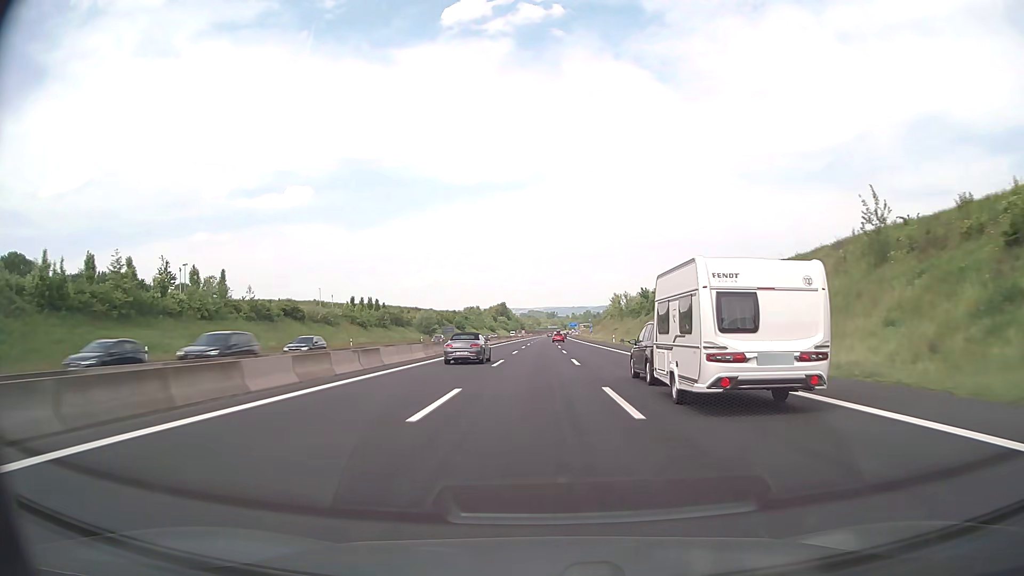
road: motorway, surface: asphalt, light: Day
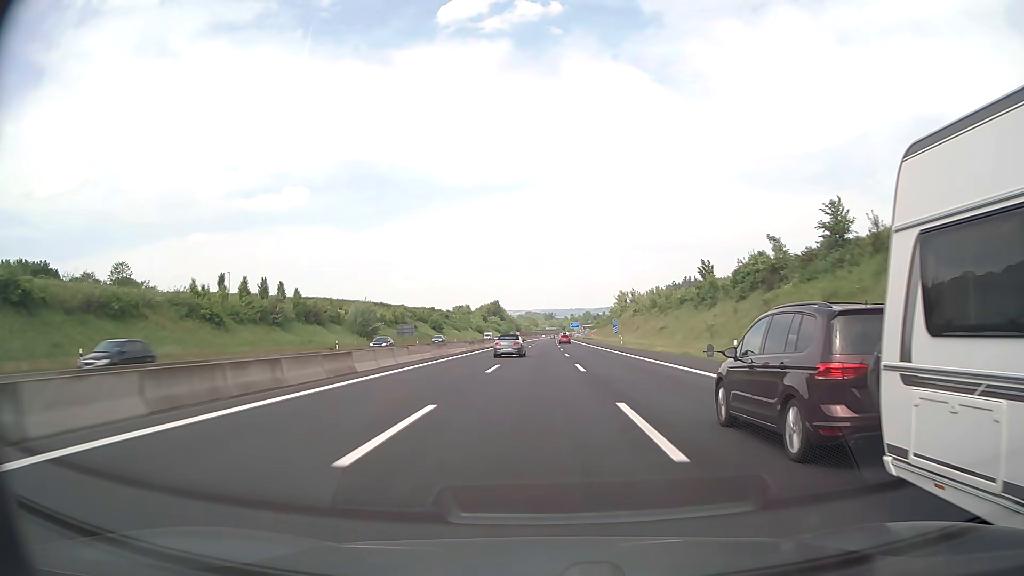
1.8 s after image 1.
(0.0, +56.9) m; 0°
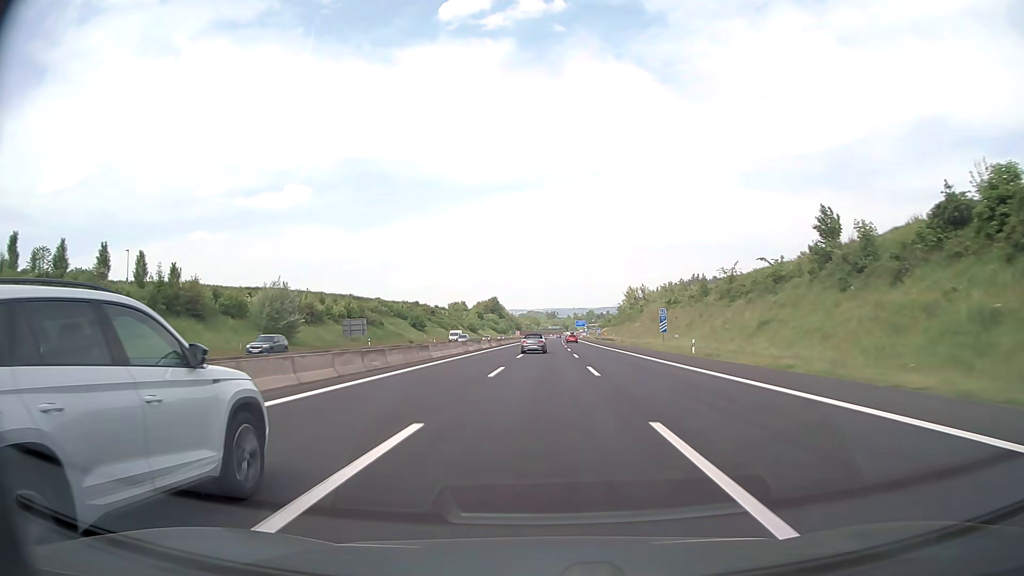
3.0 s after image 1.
(-0.1, +38.4) m; 0°
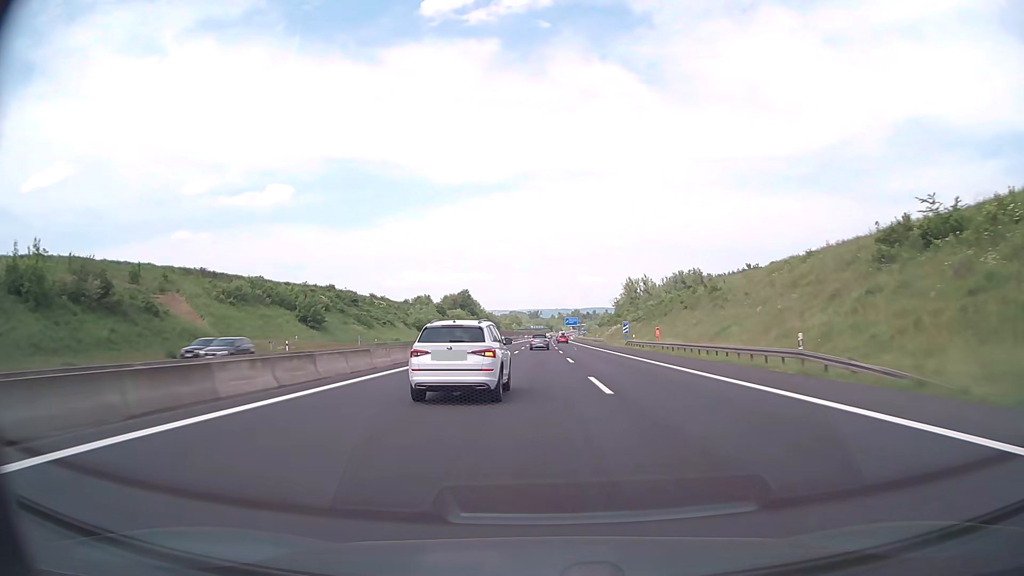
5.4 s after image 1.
(+0.9, +78.1) m; +1°
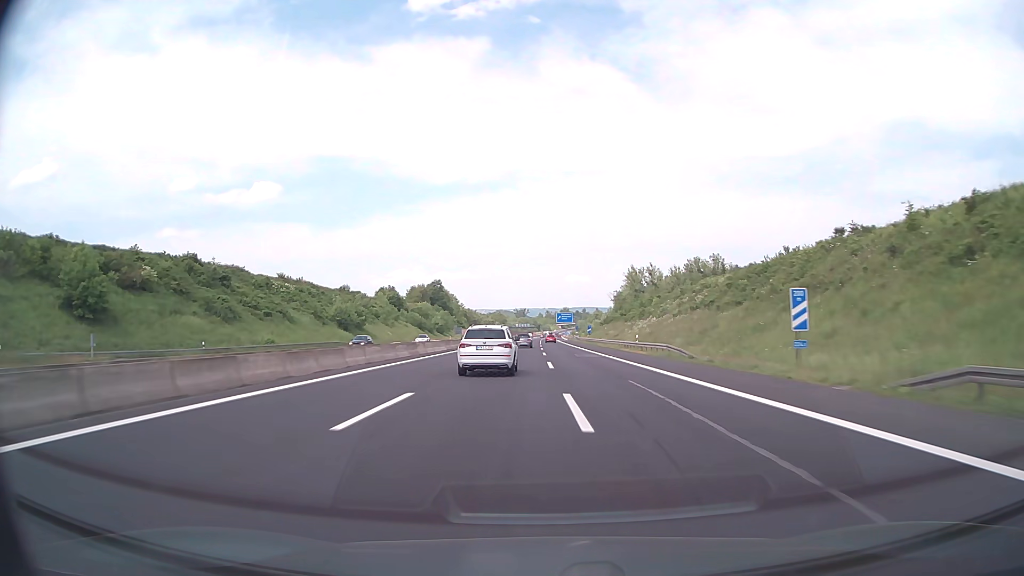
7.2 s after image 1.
(+0.6, +59.8) m; +1°
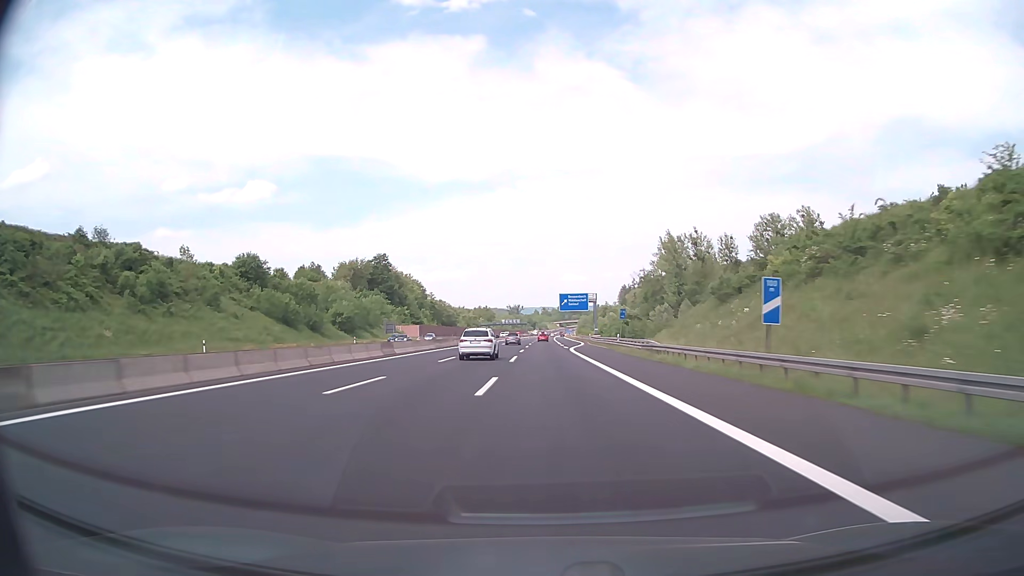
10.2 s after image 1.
(+0.7, +101.2) m; 0°
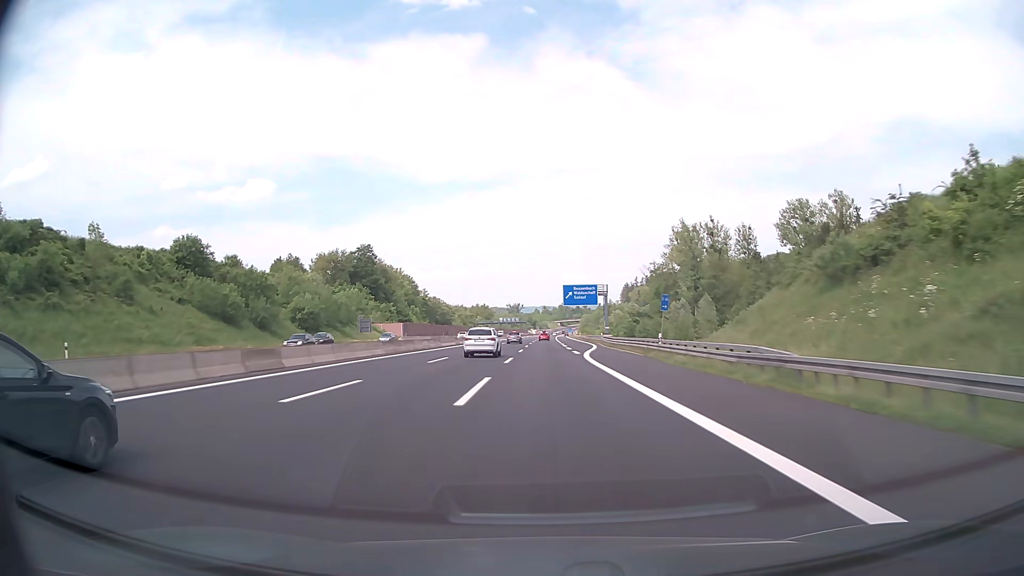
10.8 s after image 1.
(0.0, +20.3) m; 0°
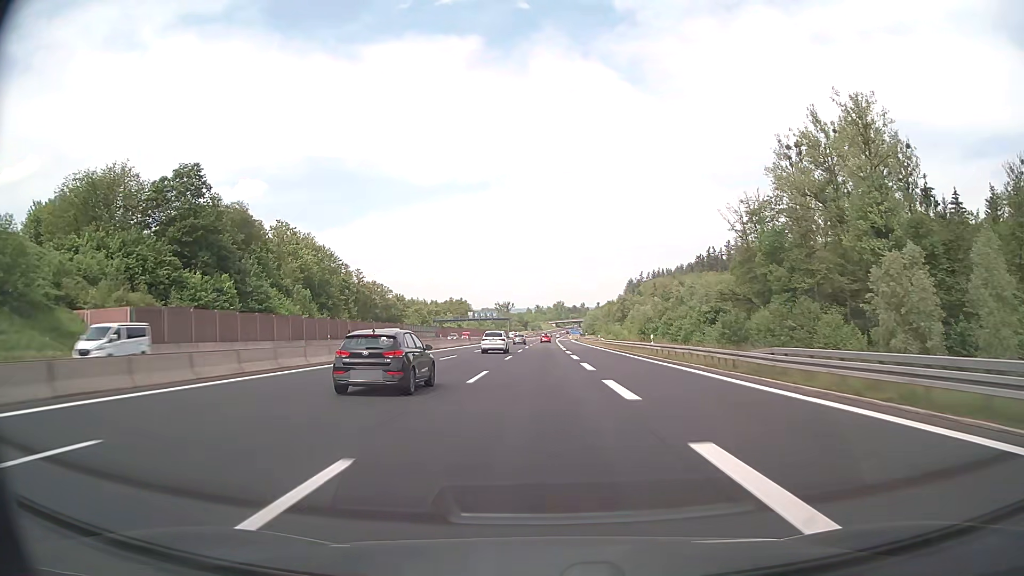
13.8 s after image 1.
(+0.4, +100.7) m; +1°
(0, +10) (0, +20) (0, +30) (0, +40) (0, +50) (0, +60) (0, +70) (0, +80) (0, +90) (+1, +100) m
